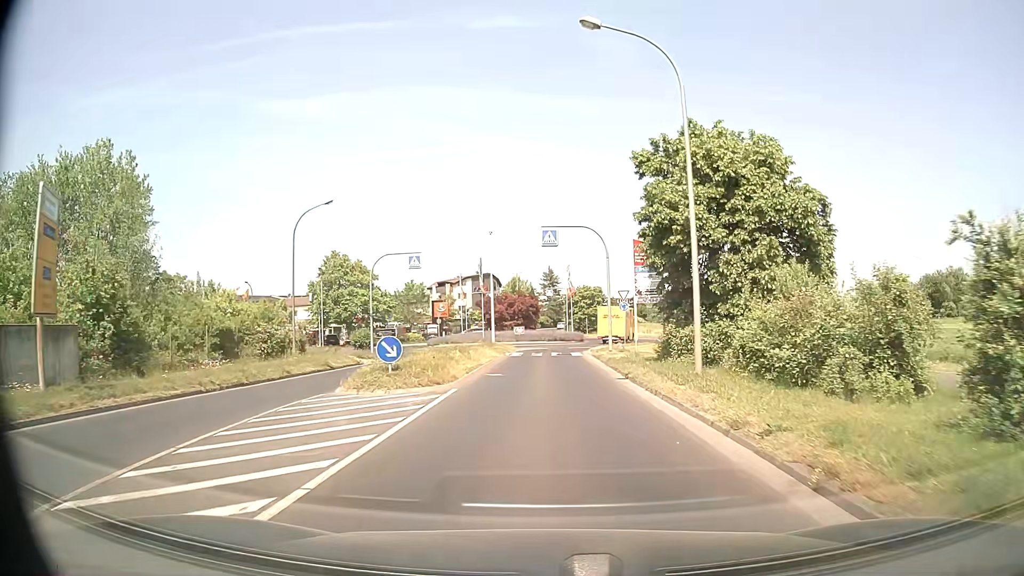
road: tertiary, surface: asphalt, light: Day
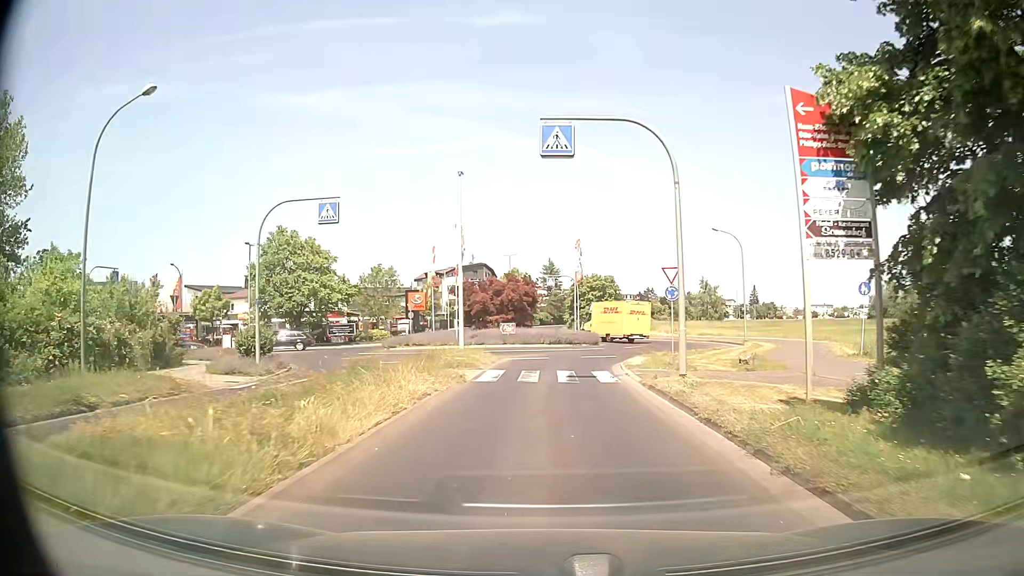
(0.0, +16.5) m; 0°
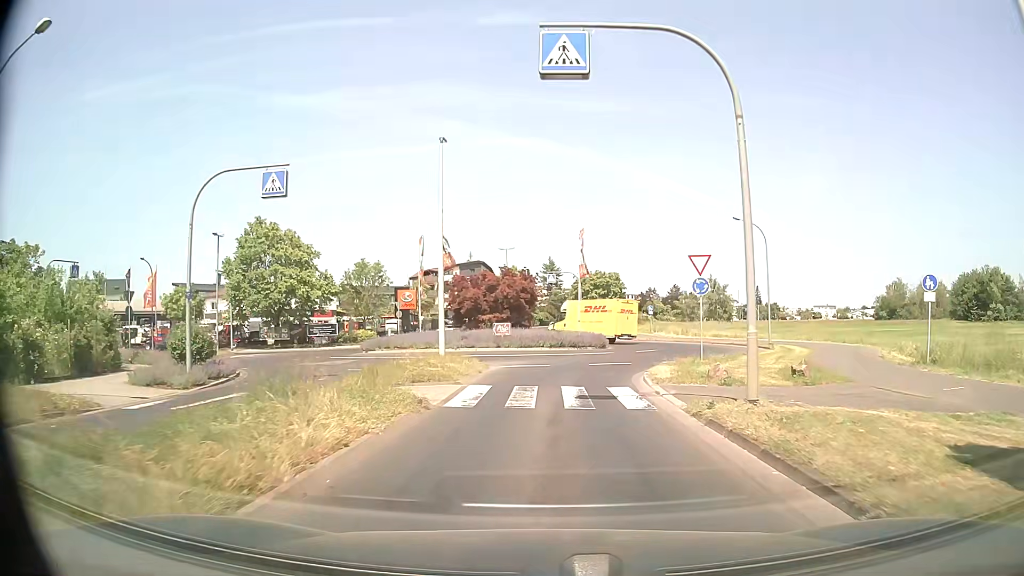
(0.0, +5.1) m; 0°
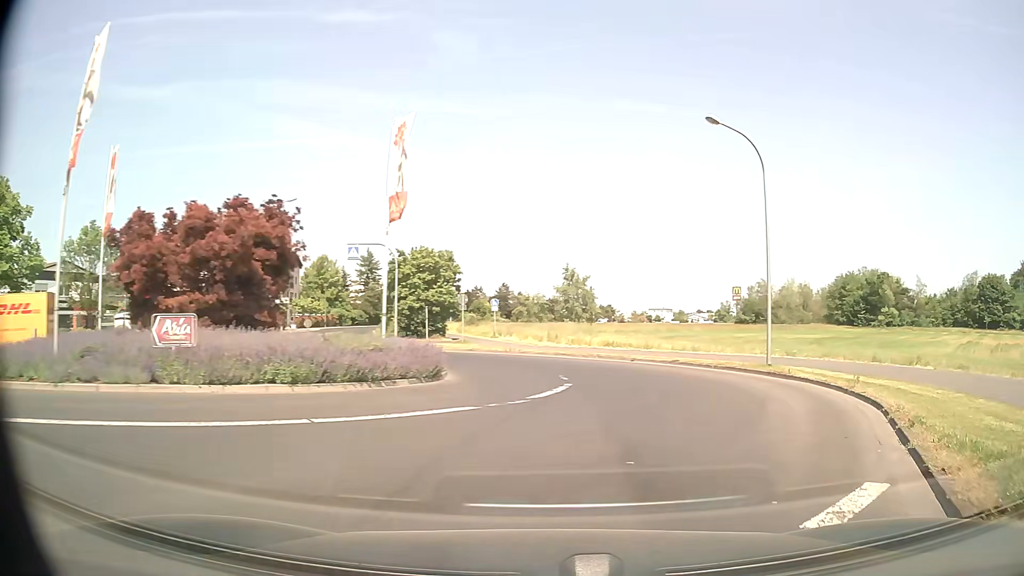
(+1.1, +21.0) m; +14°
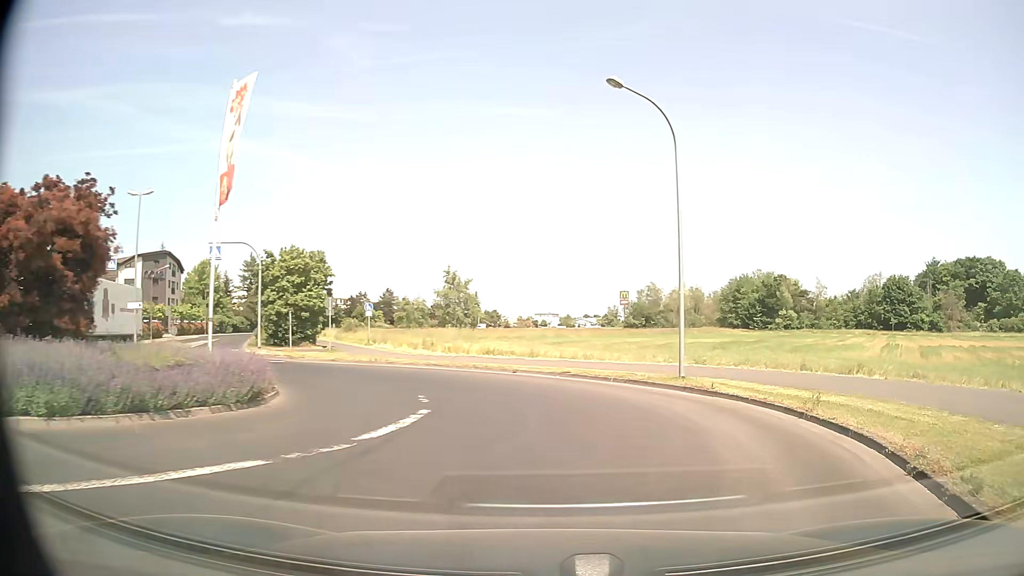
(+0.4, +3.8) m; +11°
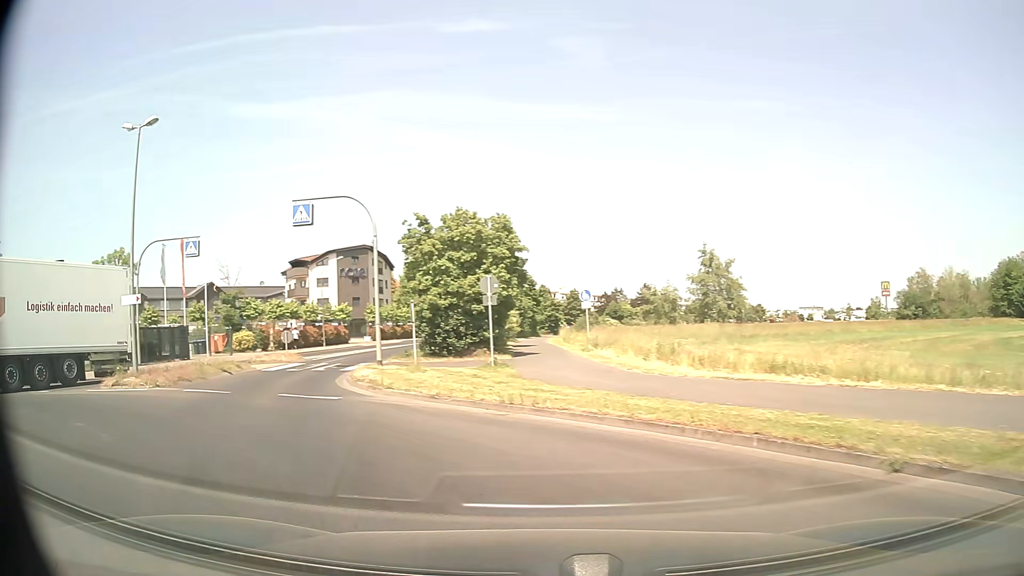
(-1.3, +15.8) m; -22°
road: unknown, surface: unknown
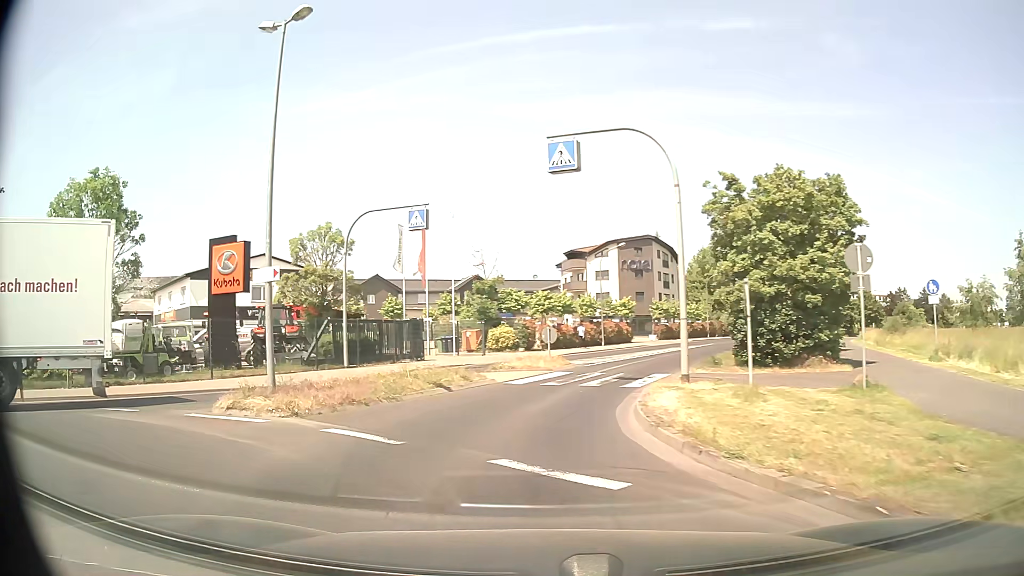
(-1.7, +7.9) m; -24°
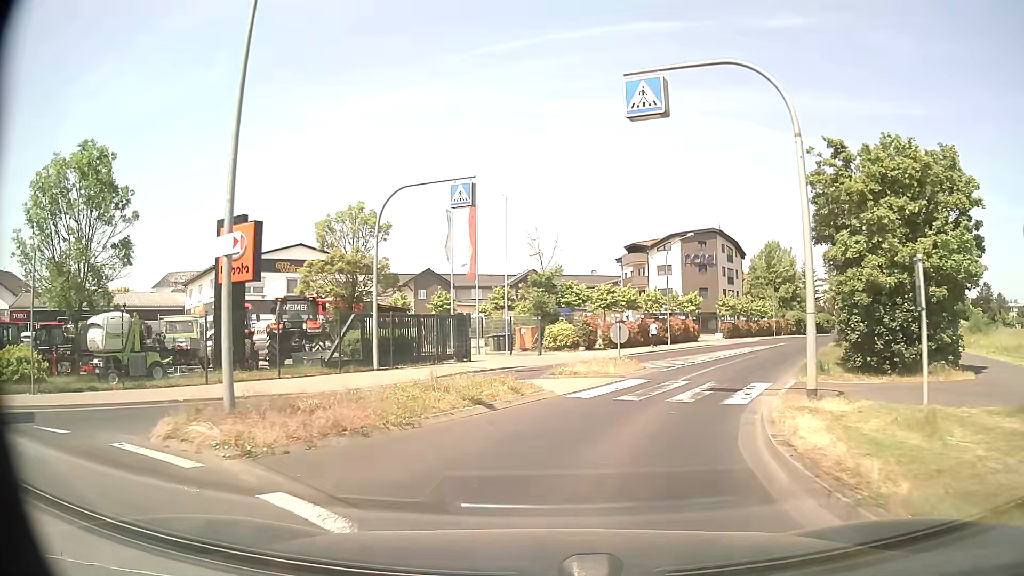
(-0.3, +4.1) m; -6°
